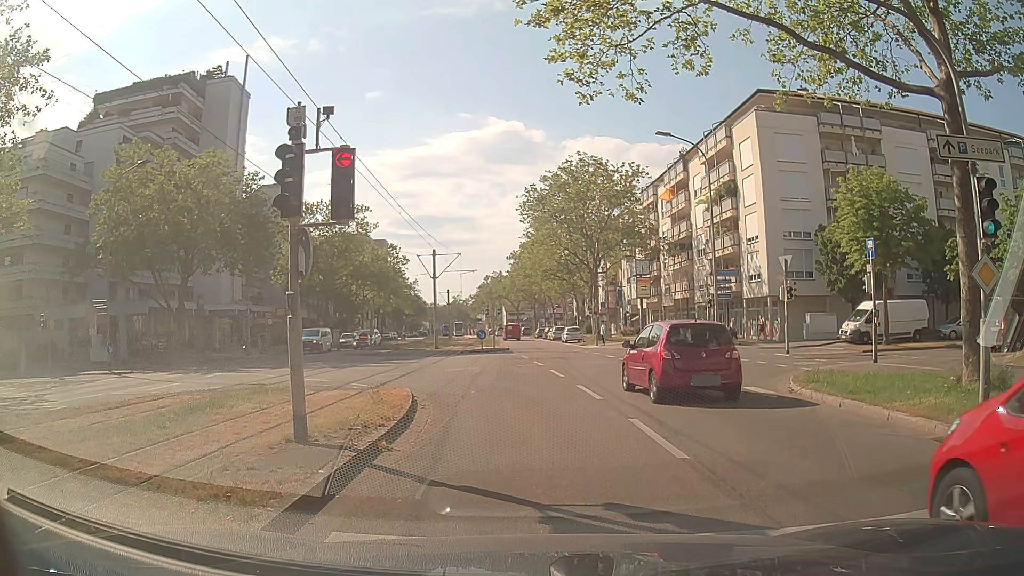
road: tertiary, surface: asphalt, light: Day
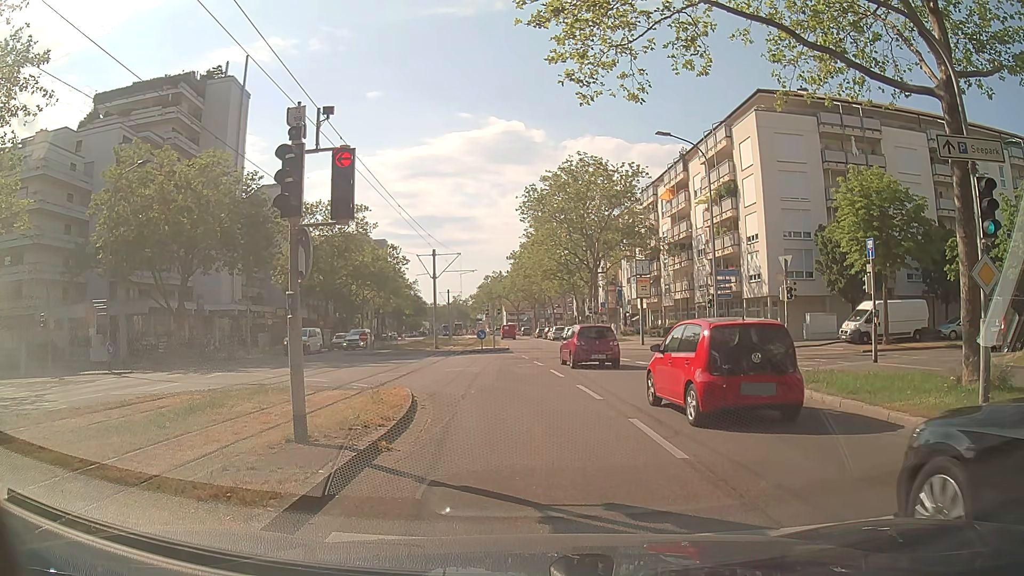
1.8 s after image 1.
(0.0, 0.0) m; 0°
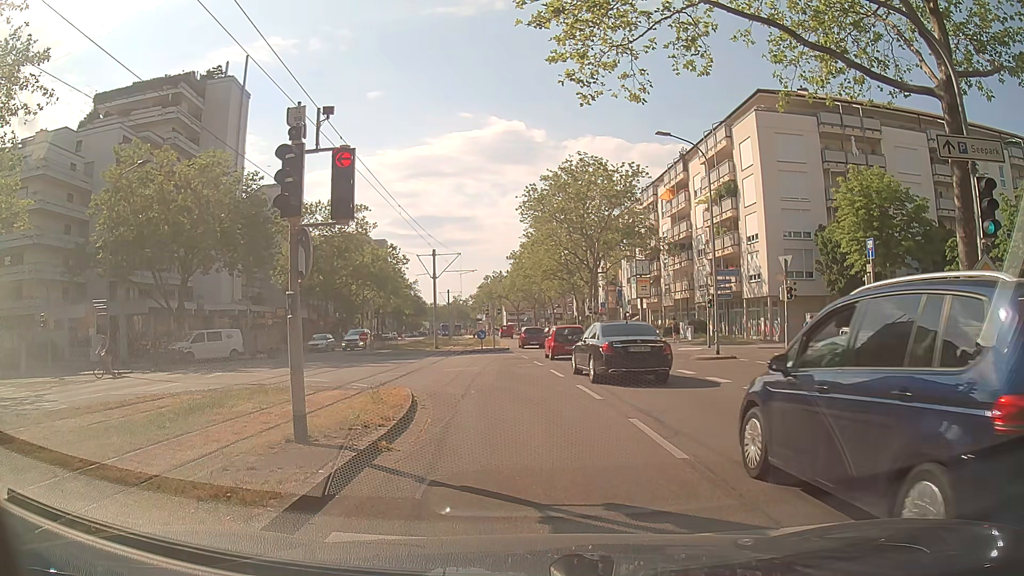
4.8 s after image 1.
(0.0, 0.0) m; 0°
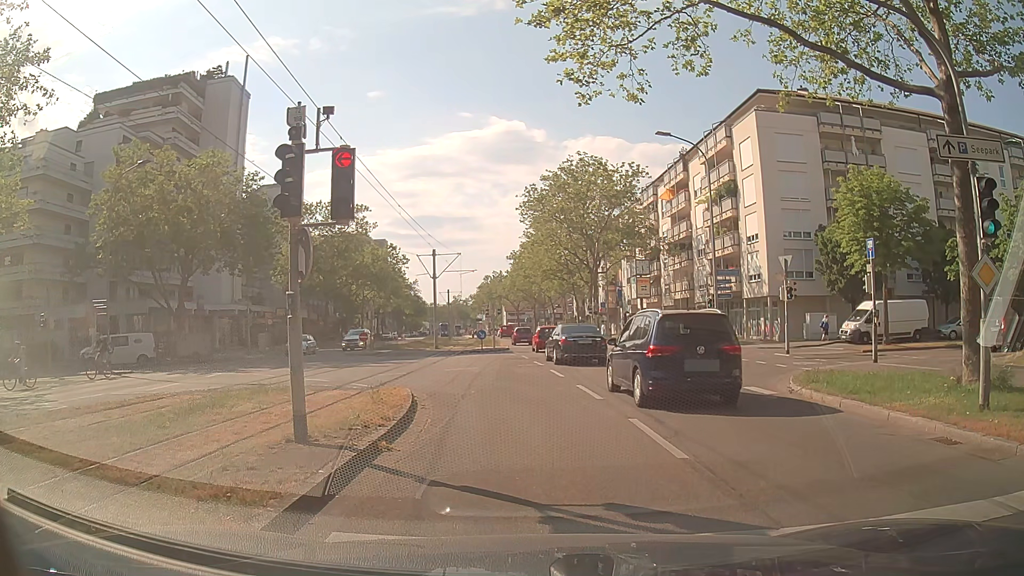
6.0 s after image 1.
(0.0, 0.0) m; 0°
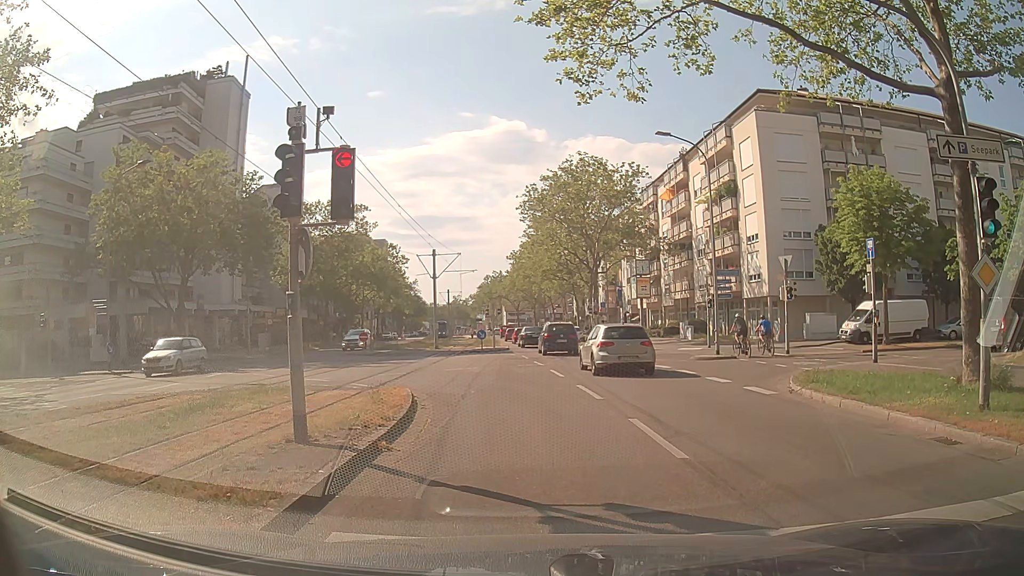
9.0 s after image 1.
(0.0, 0.0) m; 0°
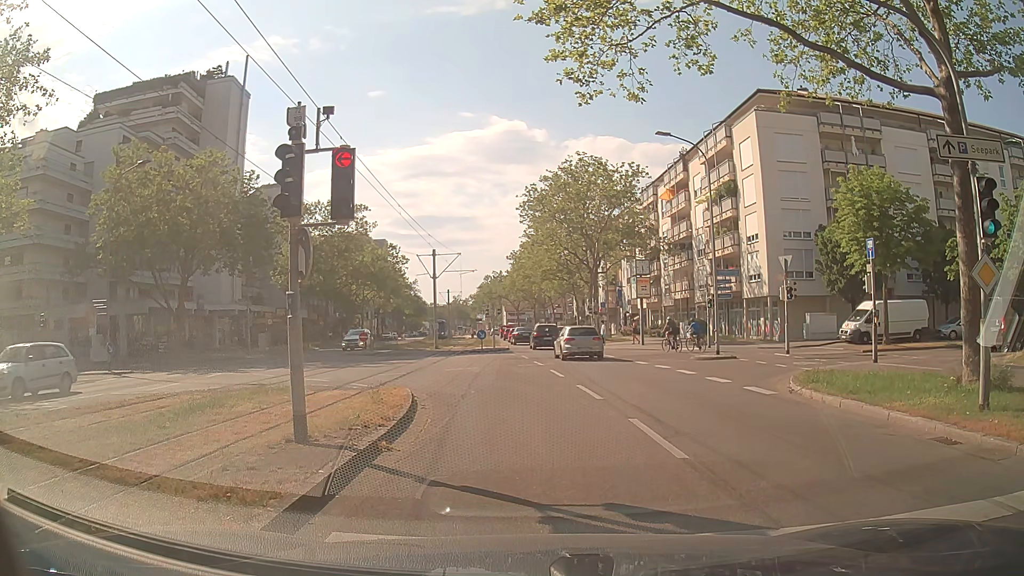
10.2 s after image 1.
(0.0, 0.0) m; 0°
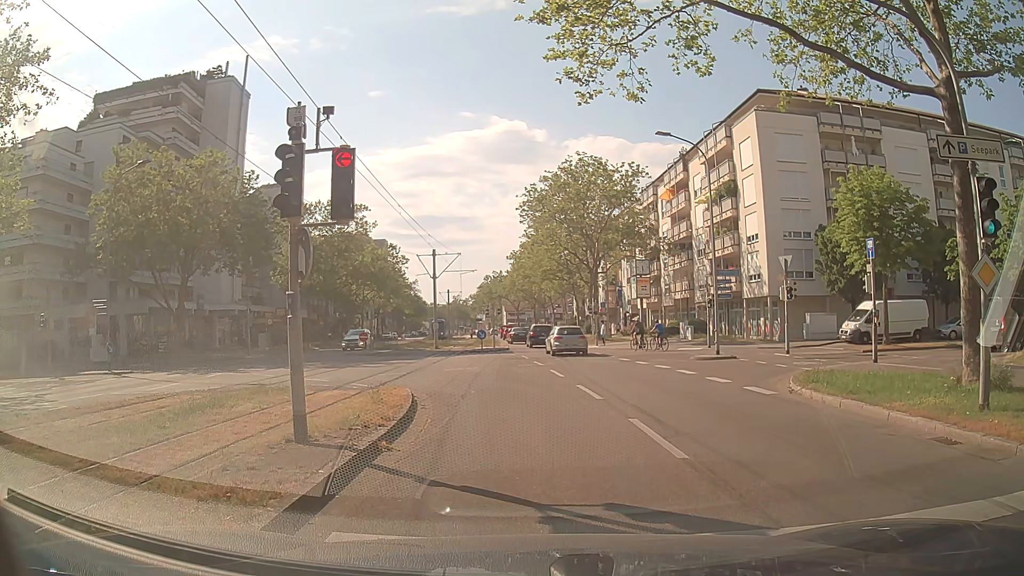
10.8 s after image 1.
(0.0, 0.0) m; 0°
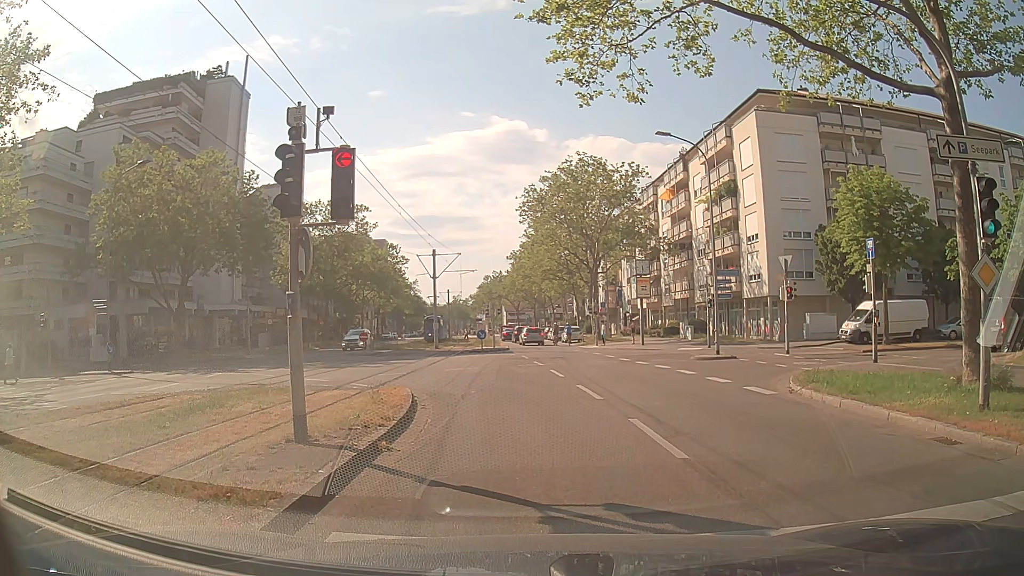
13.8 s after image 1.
(0.0, 0.0) m; 0°
